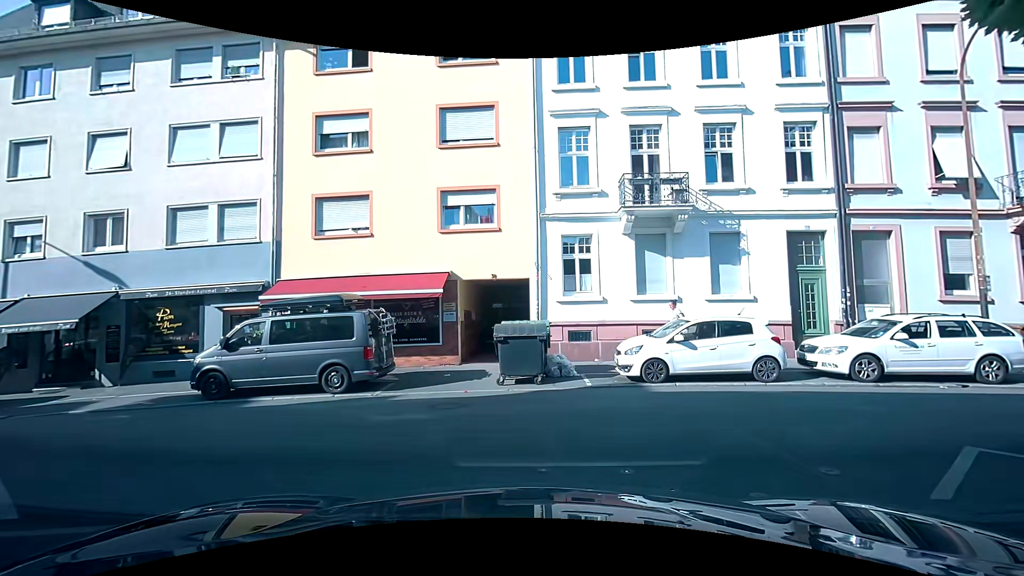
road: residential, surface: asphalt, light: Day
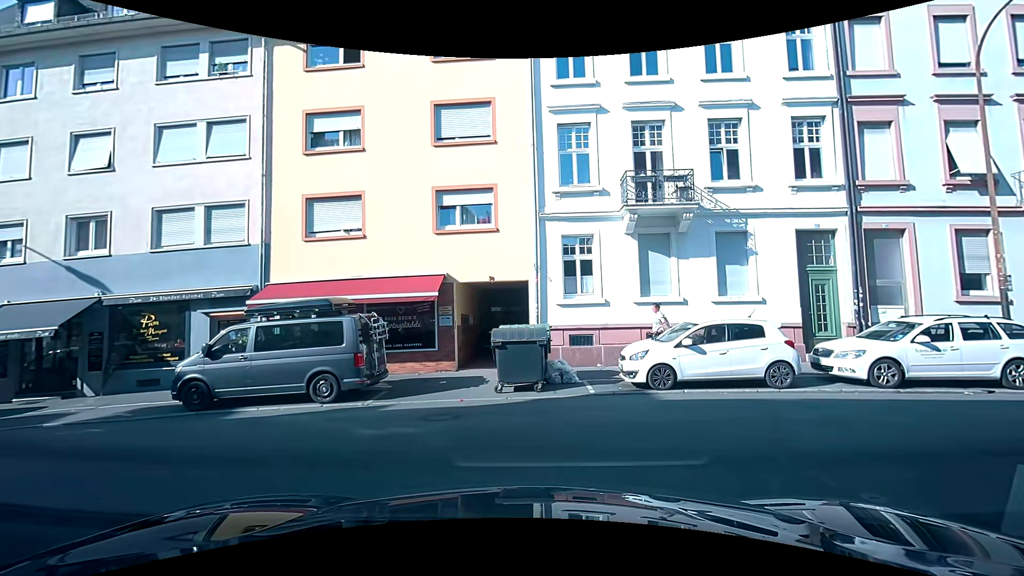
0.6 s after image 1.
(0.0, +0.6) m; 0°
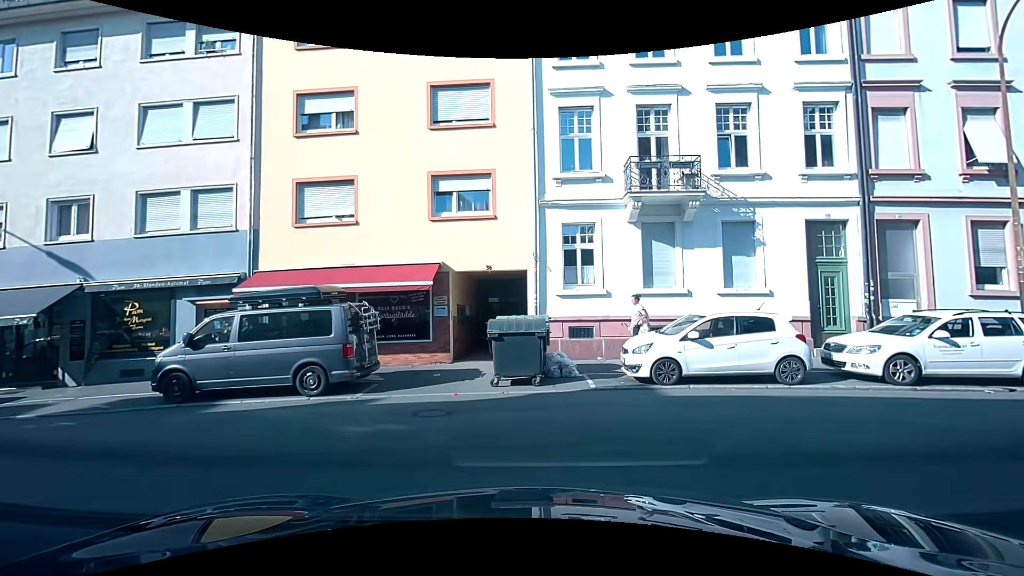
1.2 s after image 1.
(0.0, +0.5) m; 0°
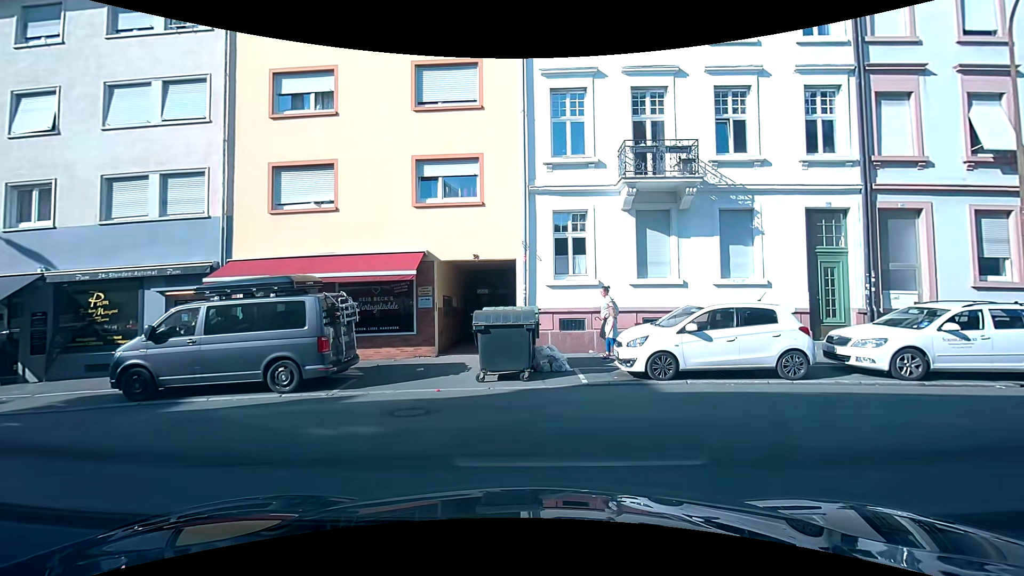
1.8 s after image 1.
(0.0, +0.7) m; 0°
